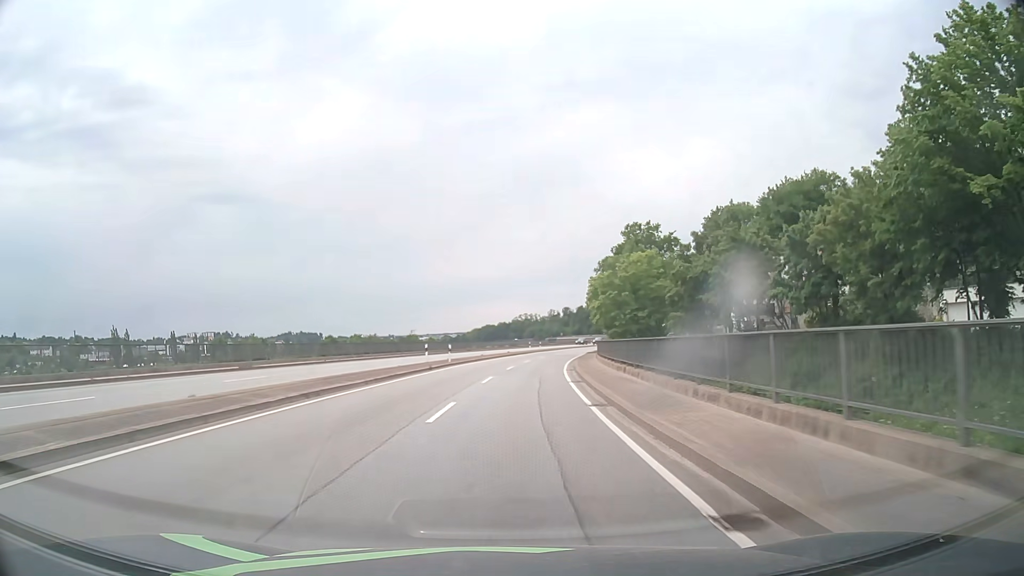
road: primary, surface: asphalt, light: Day
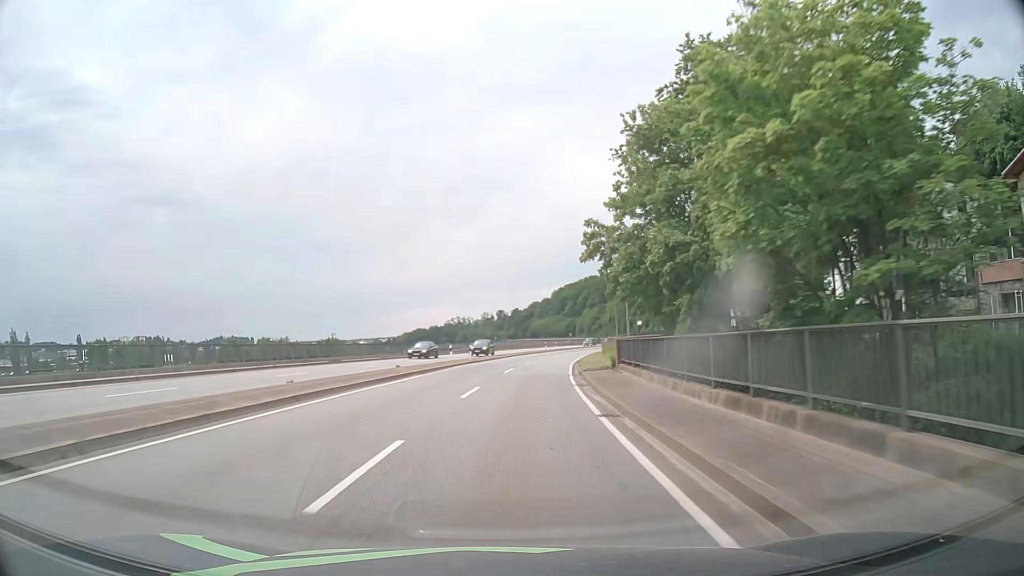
(+2.2, +42.4) m; +5°
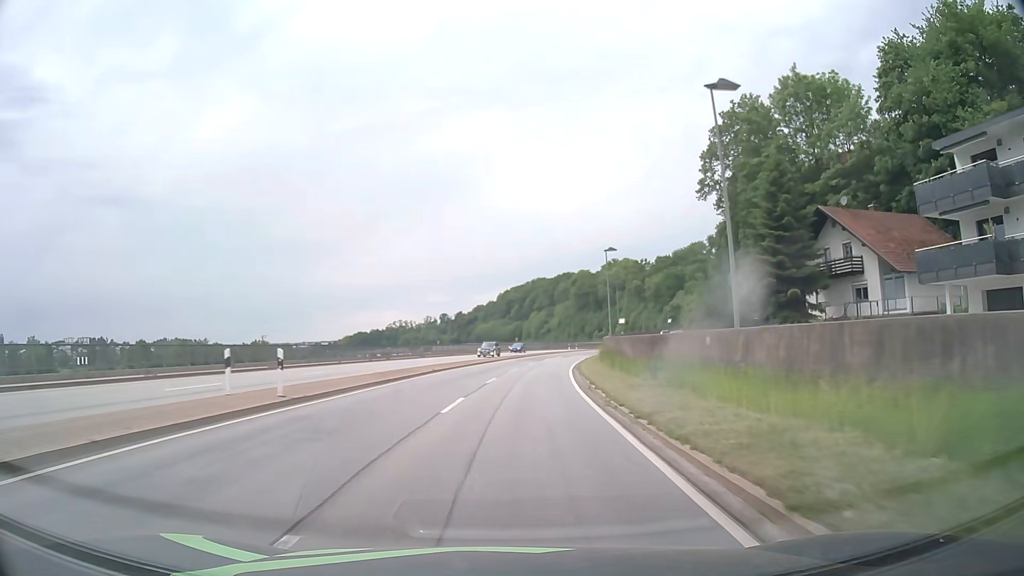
(+1.4, +32.0) m; +5°
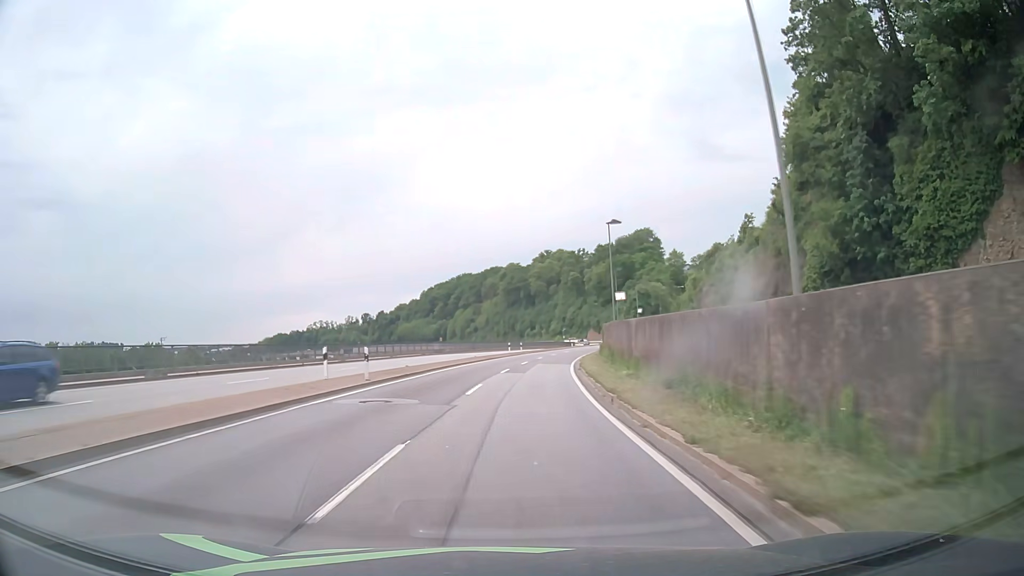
(+2.3, +42.9) m; +6°
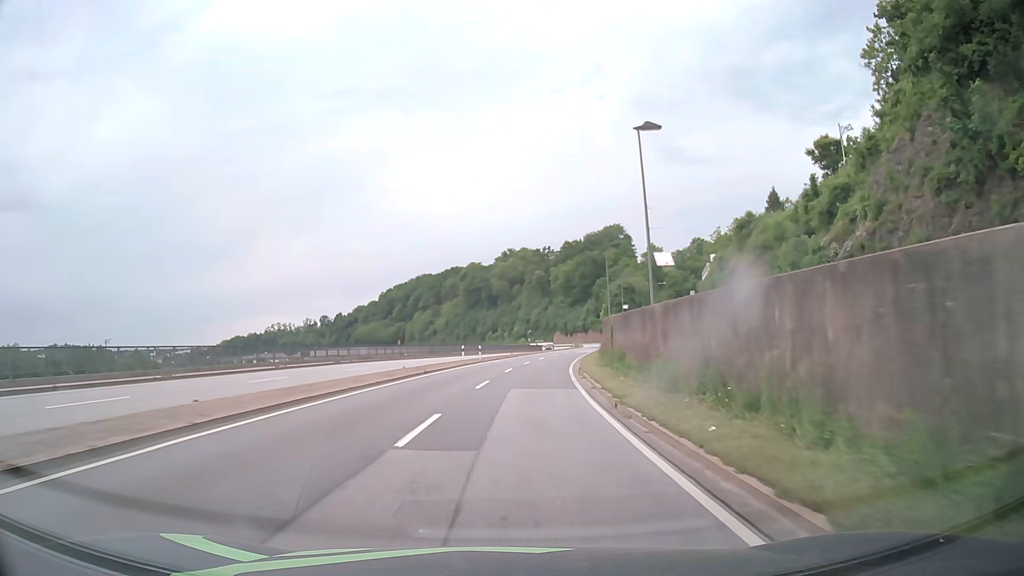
(+0.6, +21.5) m; +3°
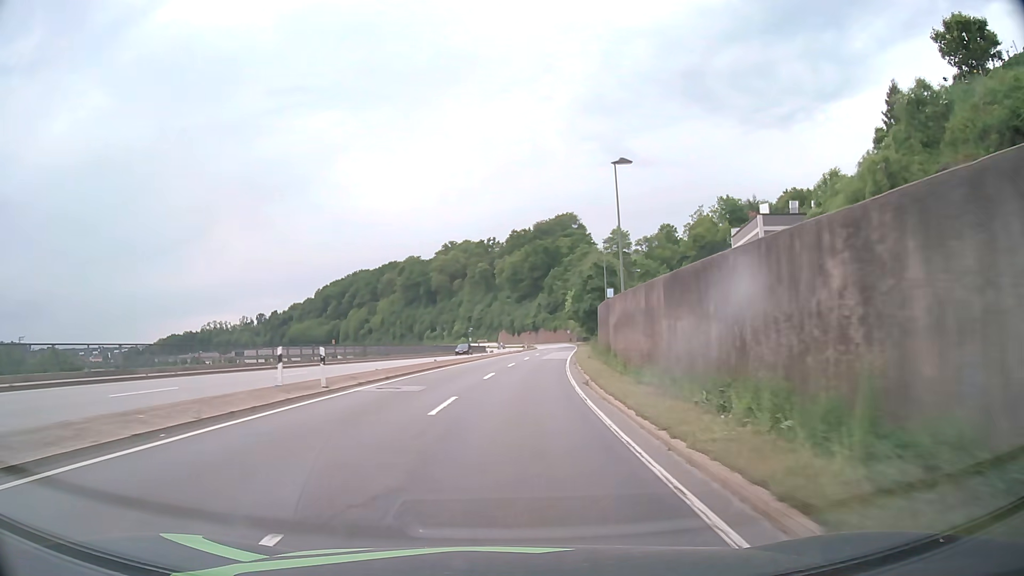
(+1.4, +32.3) m; +5°
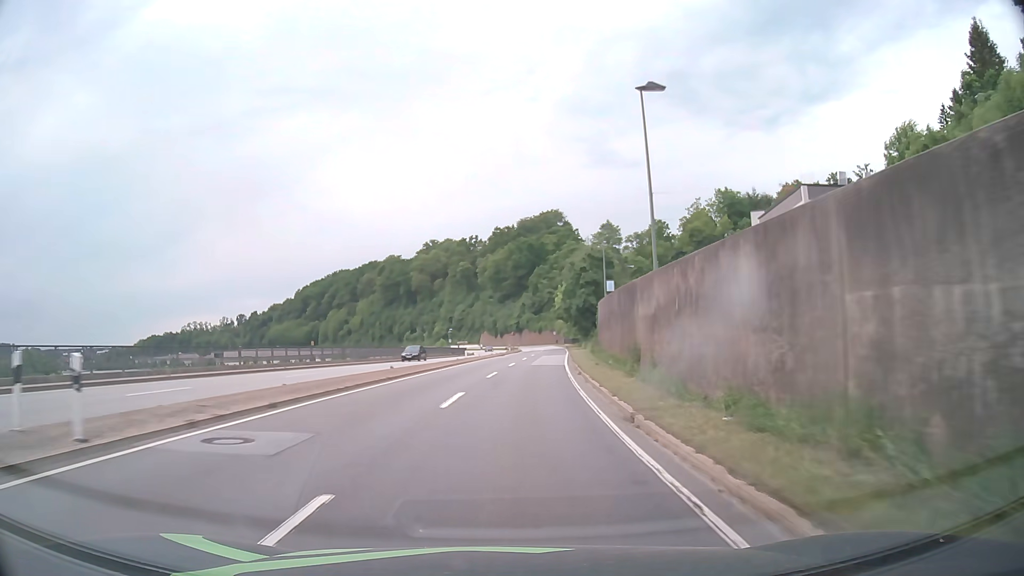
(+0.2, +10.8) m; +2°
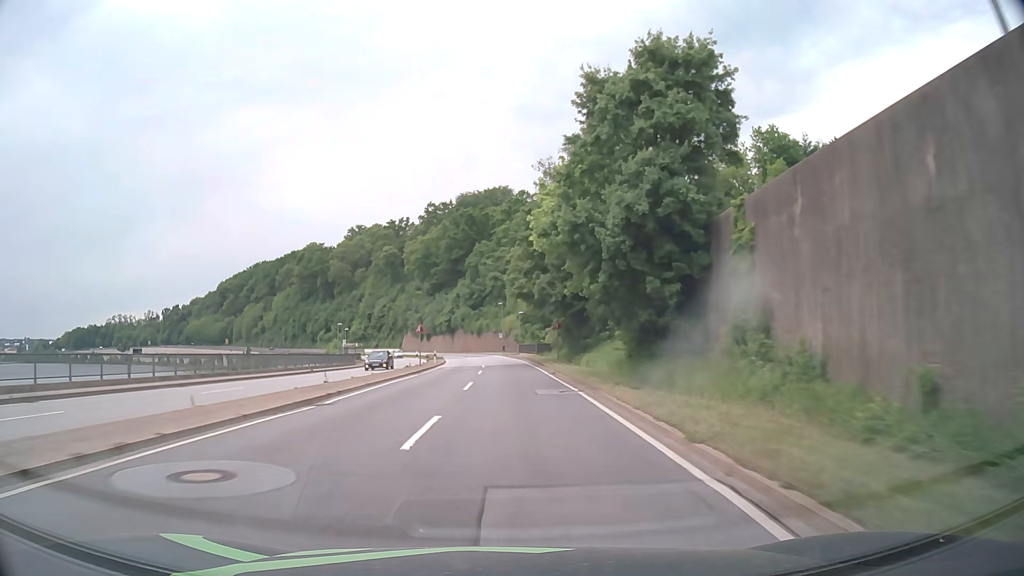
(+2.8, +53.9) m; +5°
(0, +10) (0, +20) (0, +30) (0, +40) (0, +50) (-1, +60) (-2, +70) (-3, +80) (-4, +90) (-6, +100) m
